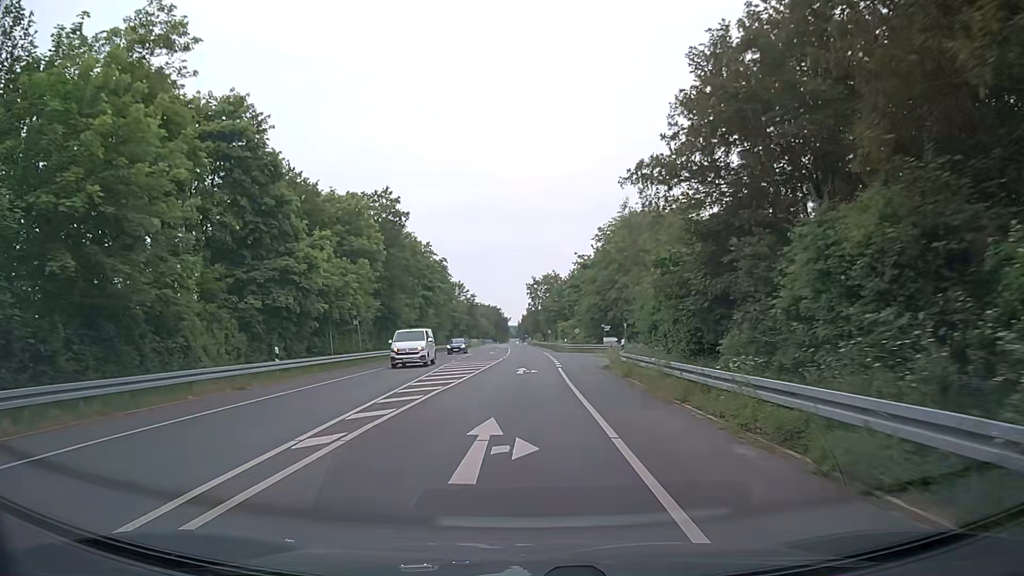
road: tertiary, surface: asphalt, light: Day
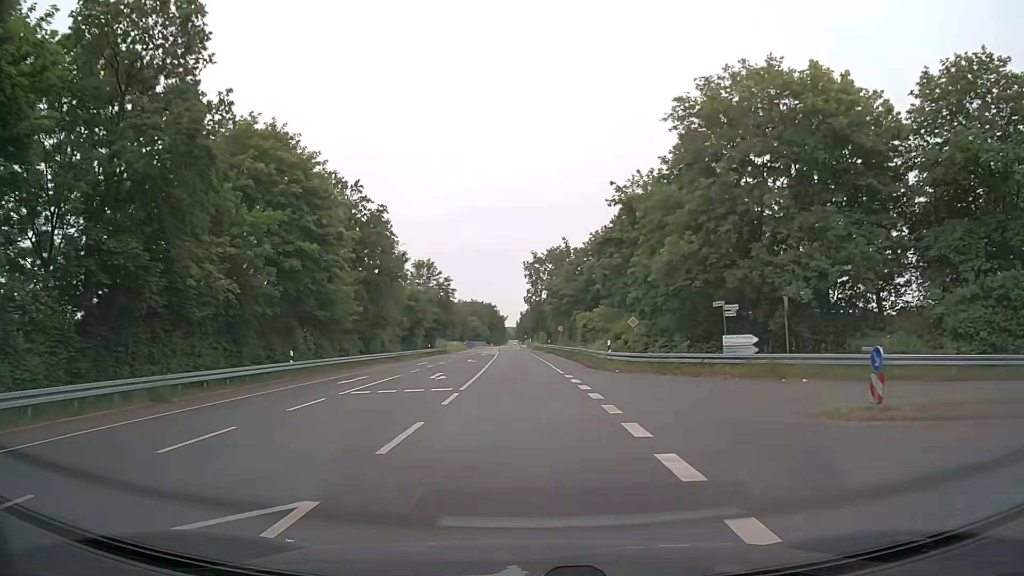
(0.0, +38.3) m; 0°
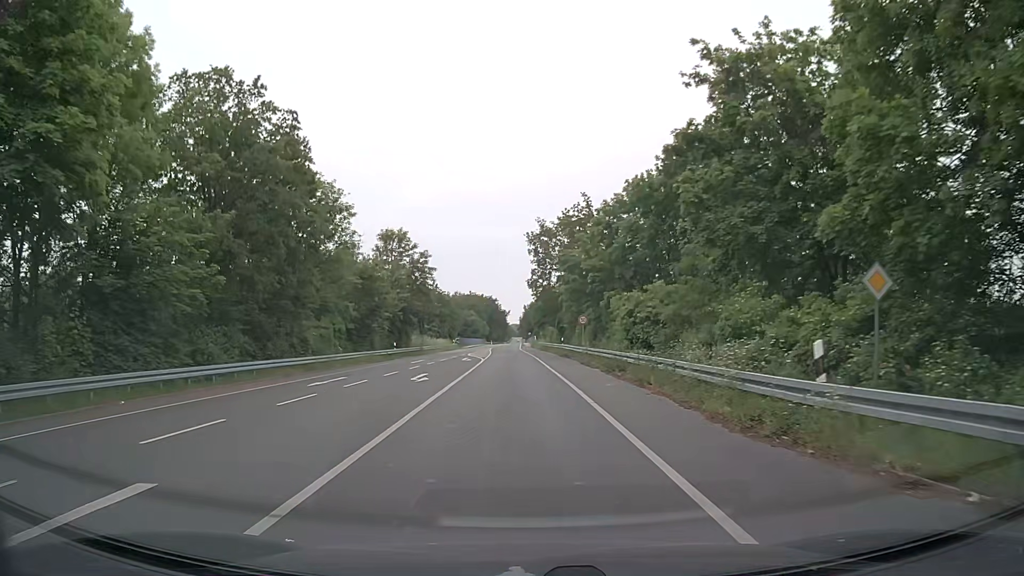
(-0.1, +23.0) m; -1°
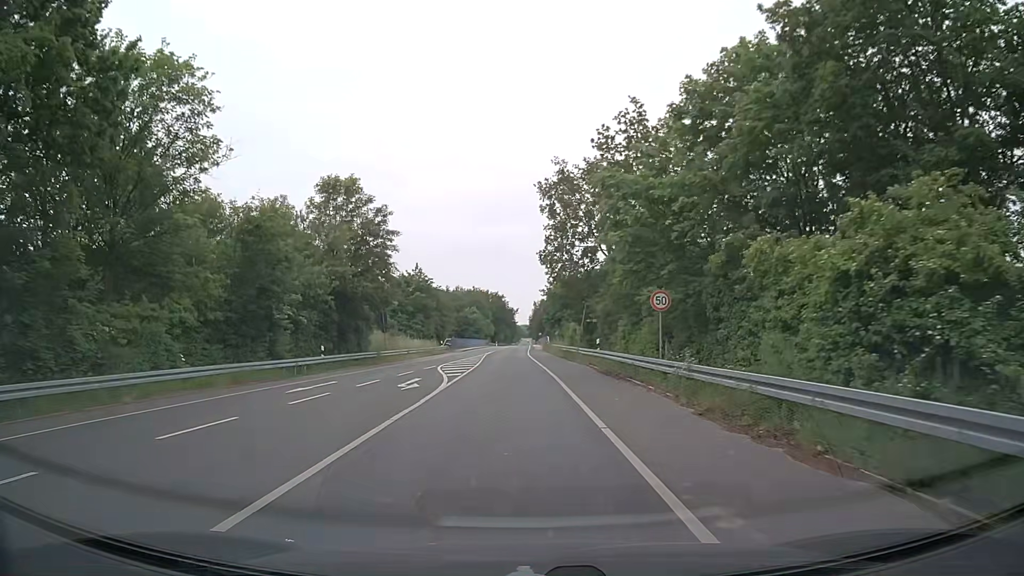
(0.0, +22.9) m; -1°
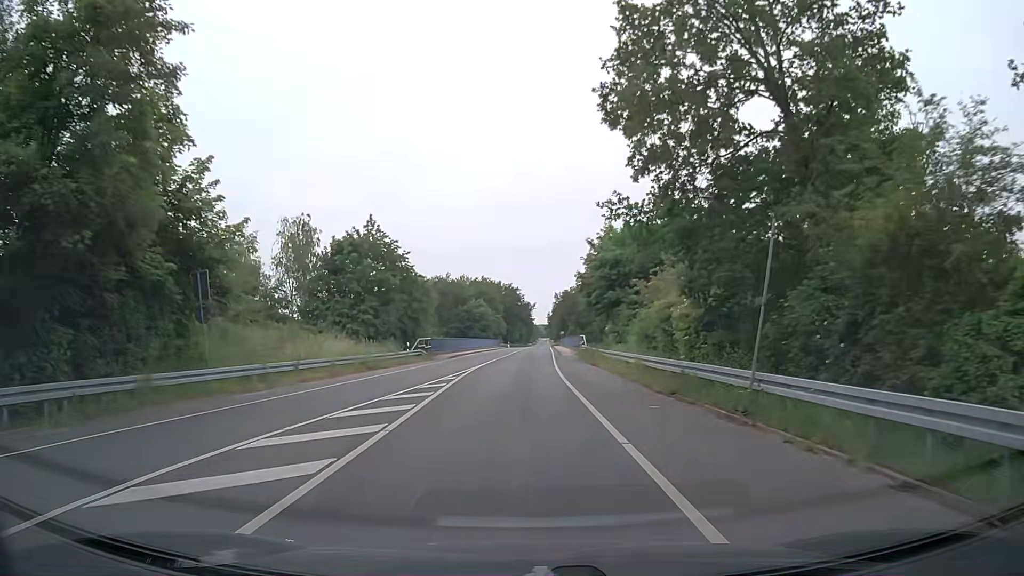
(-0.5, +30.5) m; -1°
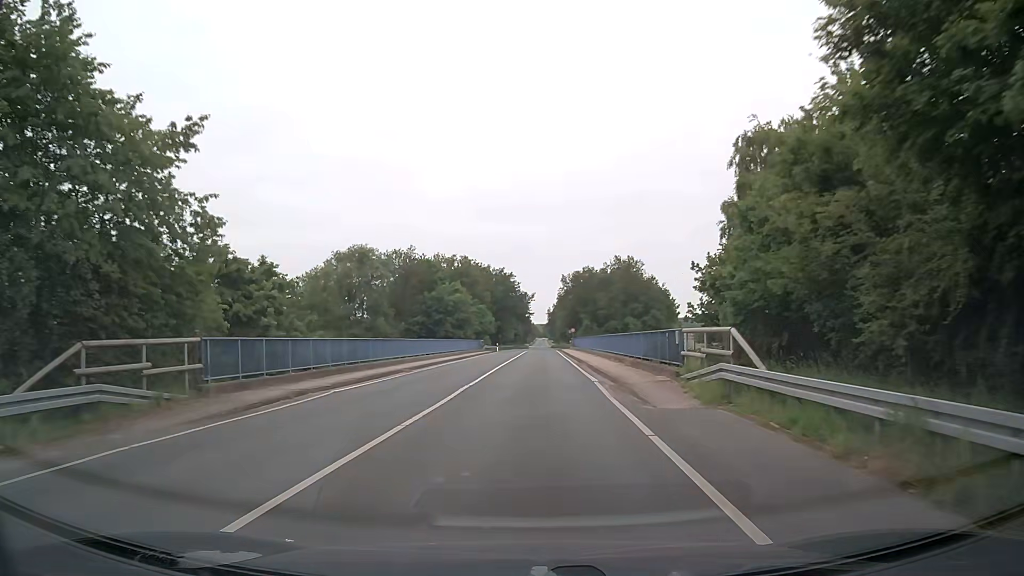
(-0.1, +38.0) m; 0°
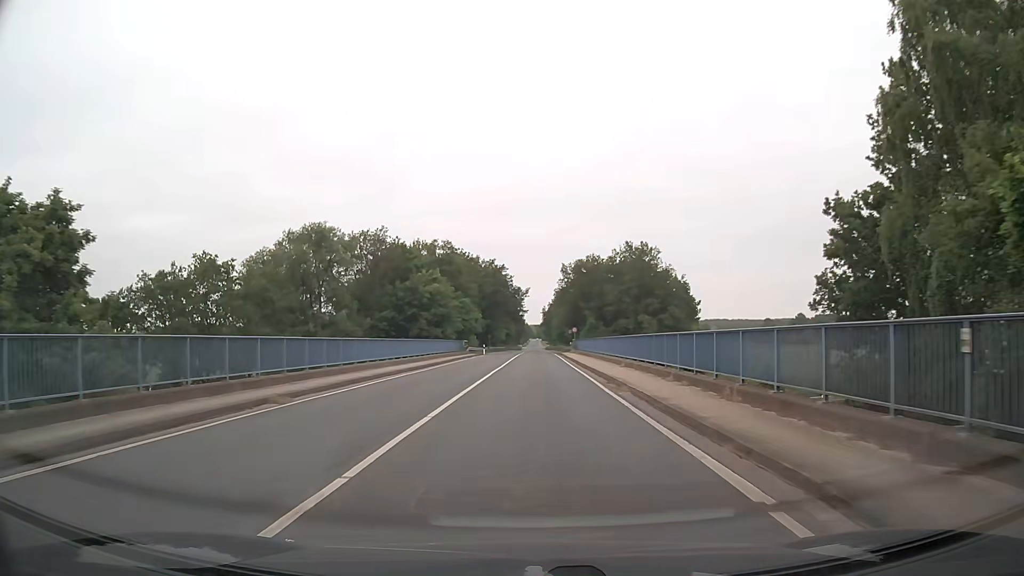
(+0.1, +15.2) m; +1°
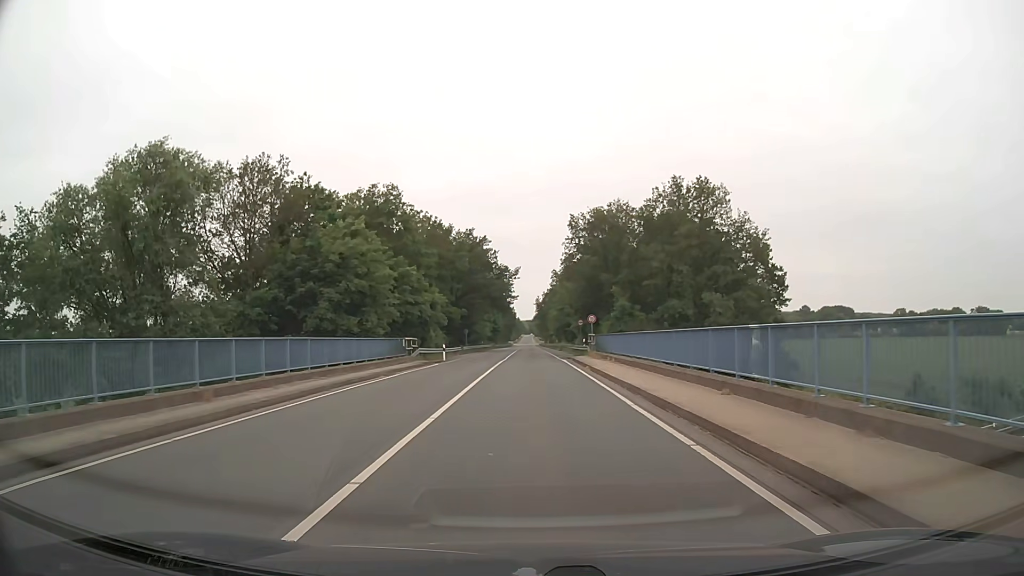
(+0.3, +30.4) m; +1°
(0, +10) (0, +20) (0, +30) (0, +40) (0, +50) (0, +60) (0, +70) (0, +80) (0, +90) (0, +100) m
